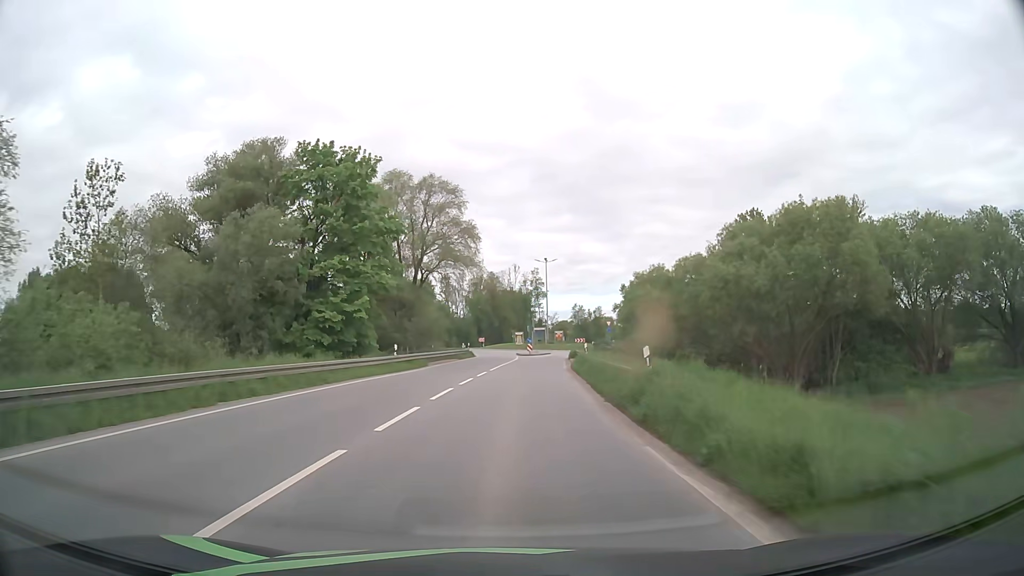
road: primary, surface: asphalt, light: Day
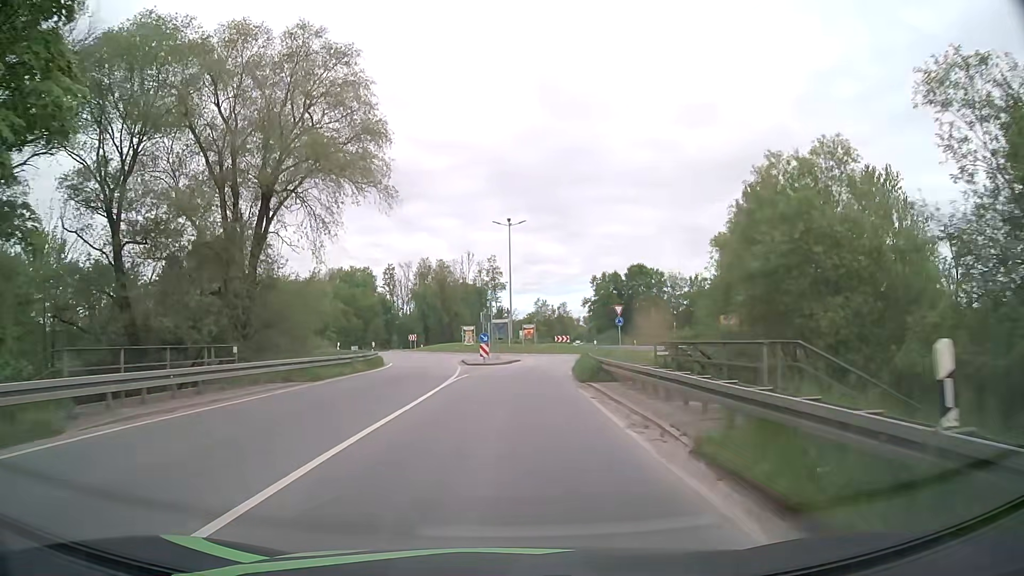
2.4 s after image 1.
(+1.1, +32.0) m; +4°
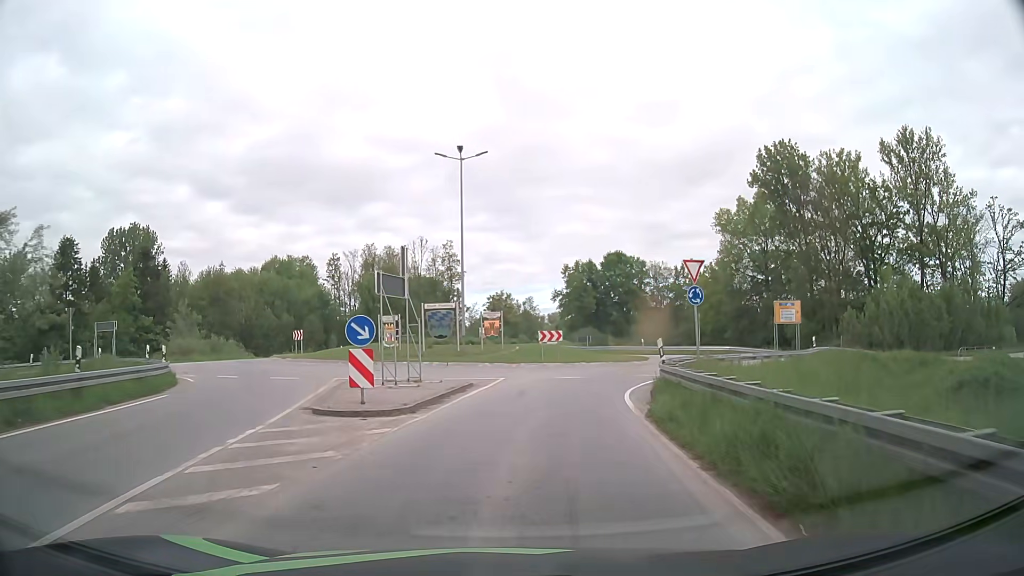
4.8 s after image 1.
(+0.7, +25.7) m; +3°
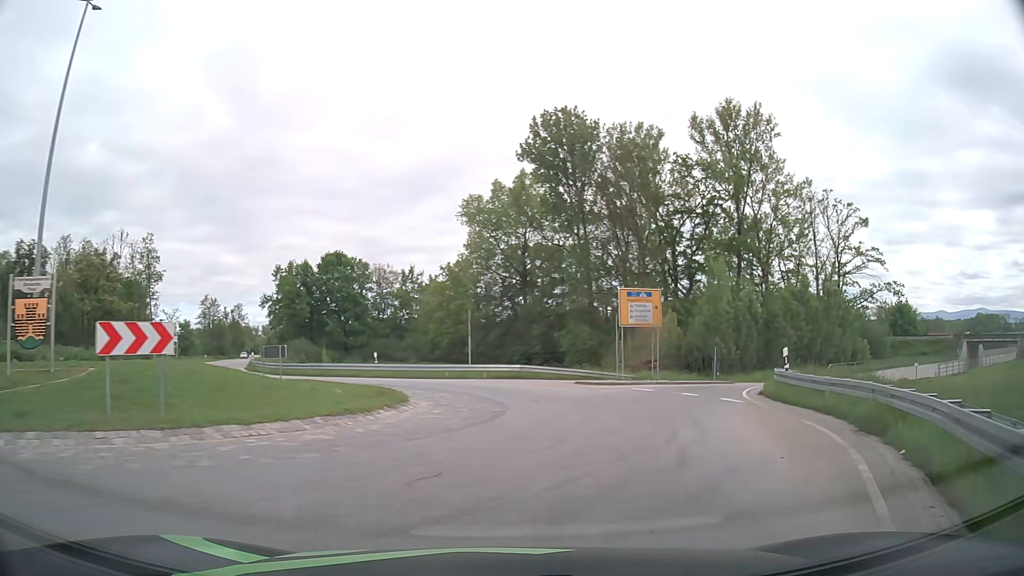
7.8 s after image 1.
(+3.0, +23.2) m; +24°
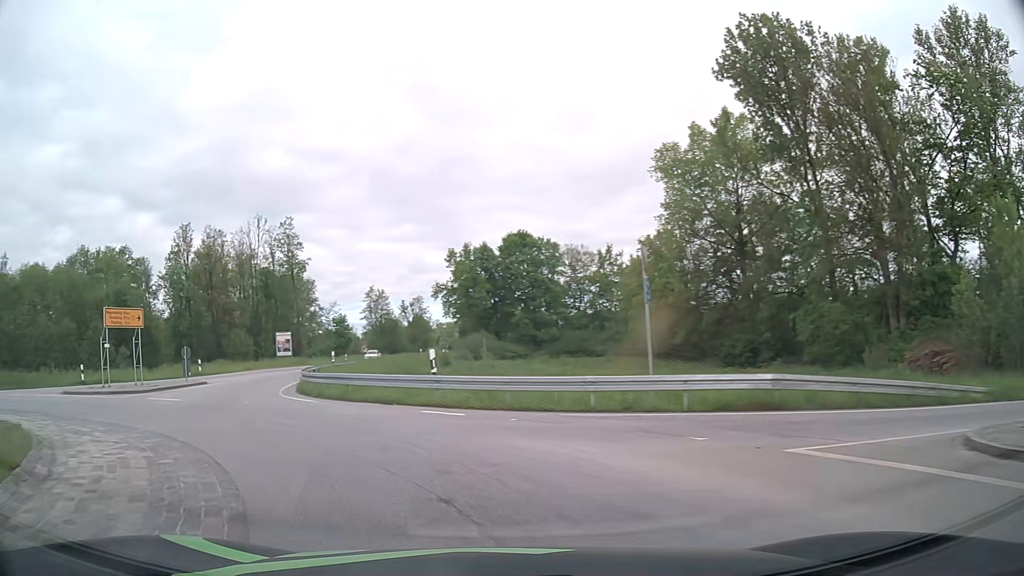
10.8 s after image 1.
(+0.4, +22.0) m; -17°
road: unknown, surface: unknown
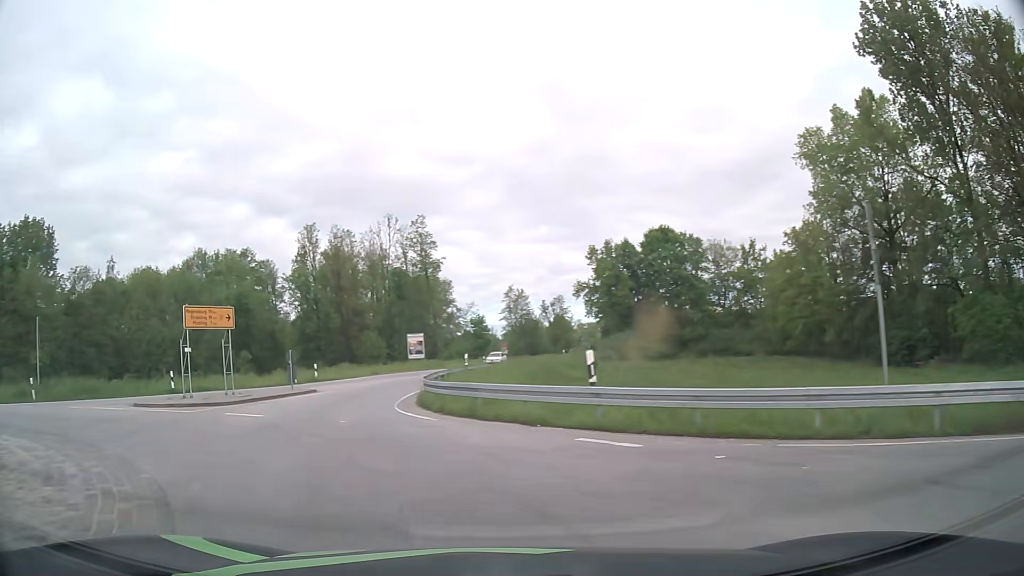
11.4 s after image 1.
(-0.5, +4.5) m; -12°
